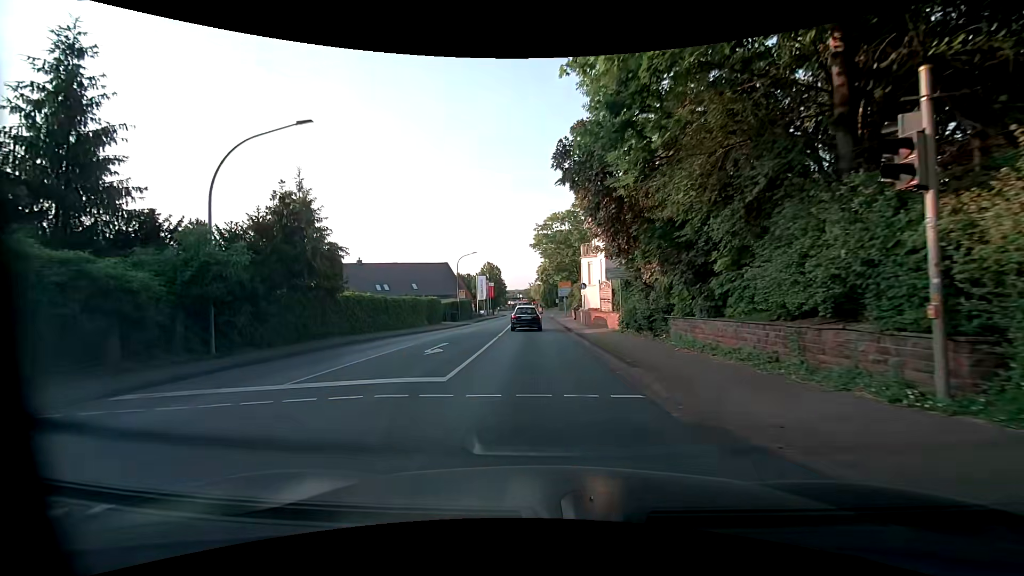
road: primary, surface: asphalt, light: Day
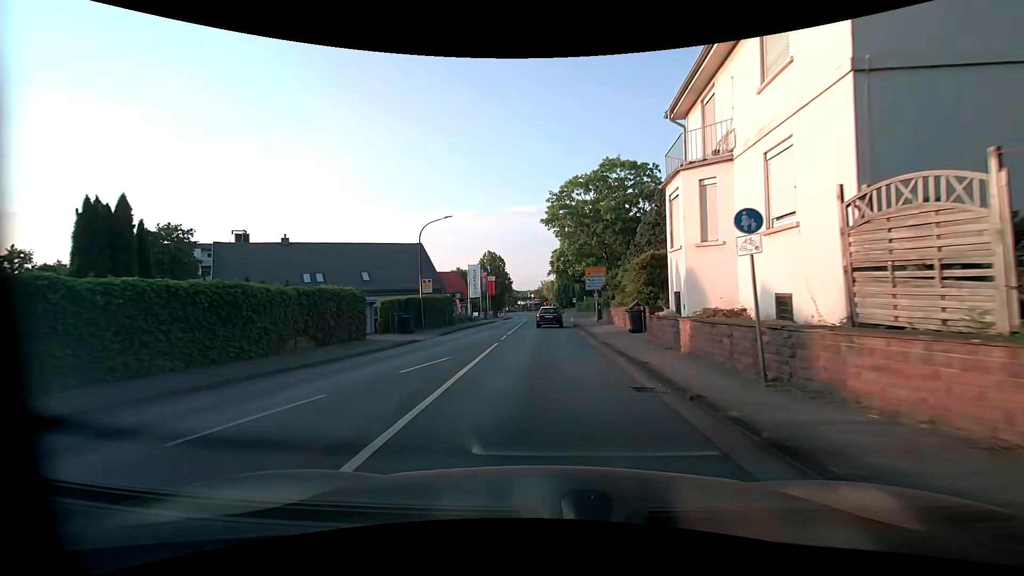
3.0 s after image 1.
(-0.7, +23.8) m; -2°
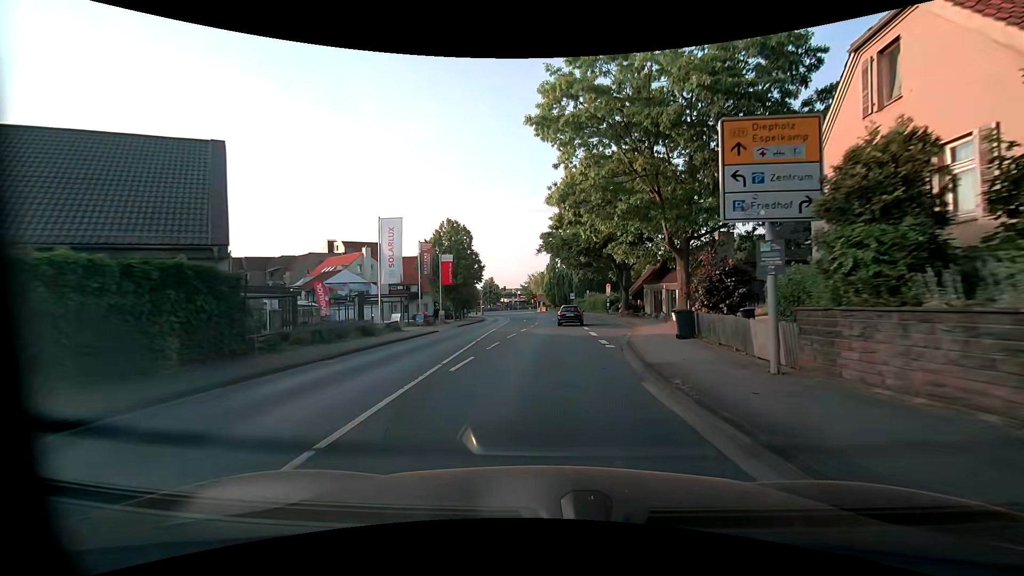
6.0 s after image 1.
(0.0, +31.6) m; +1°
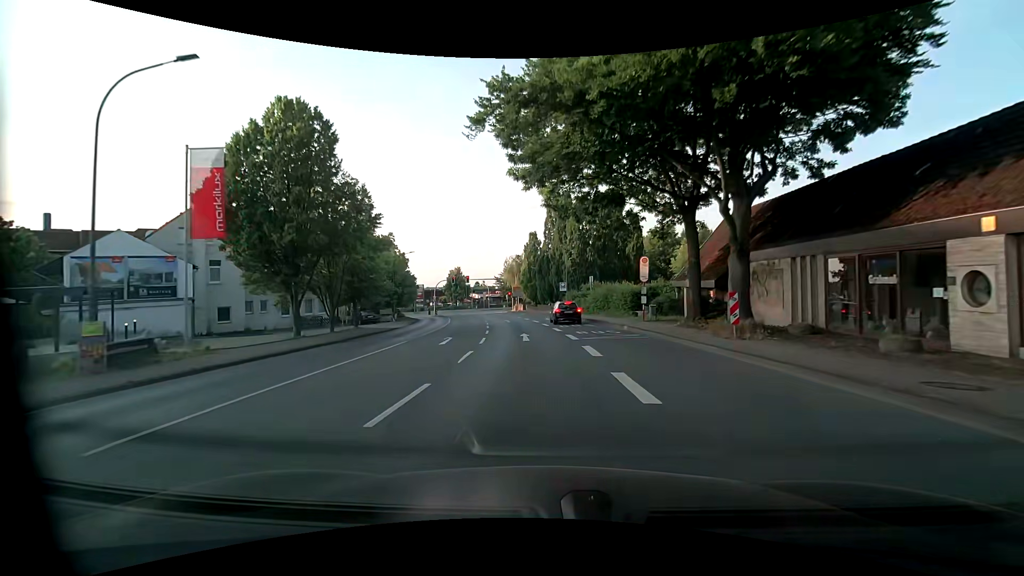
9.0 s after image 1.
(+1.0, +34.6) m; +2°
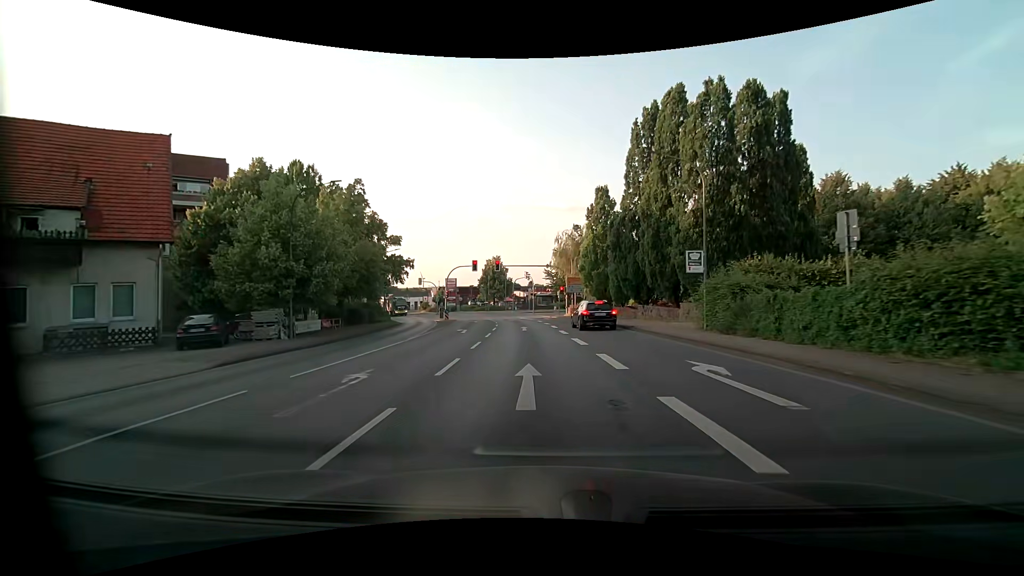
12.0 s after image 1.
(-1.7, +32.4) m; -7°
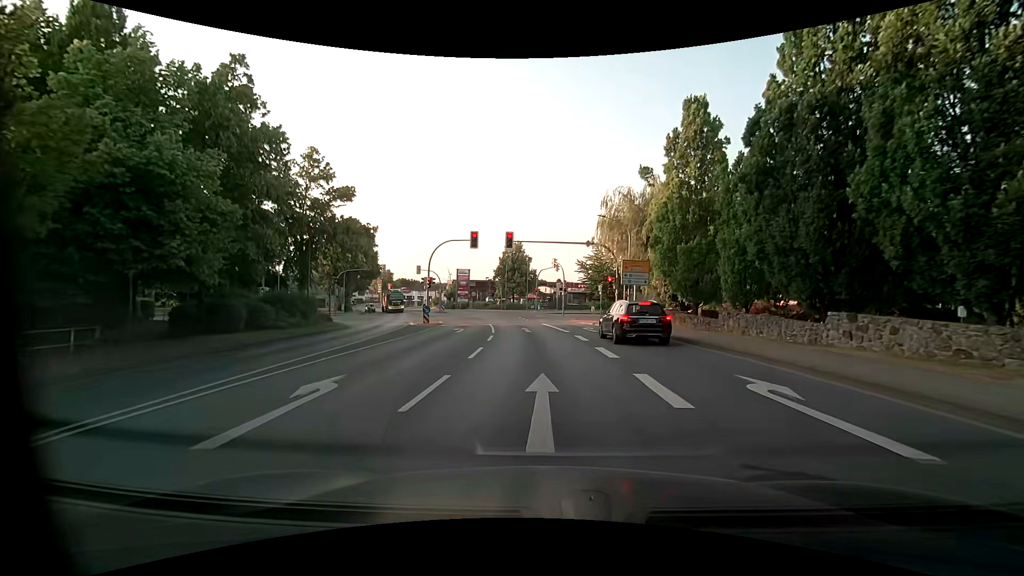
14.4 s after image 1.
(-0.5, +21.5) m; -3°
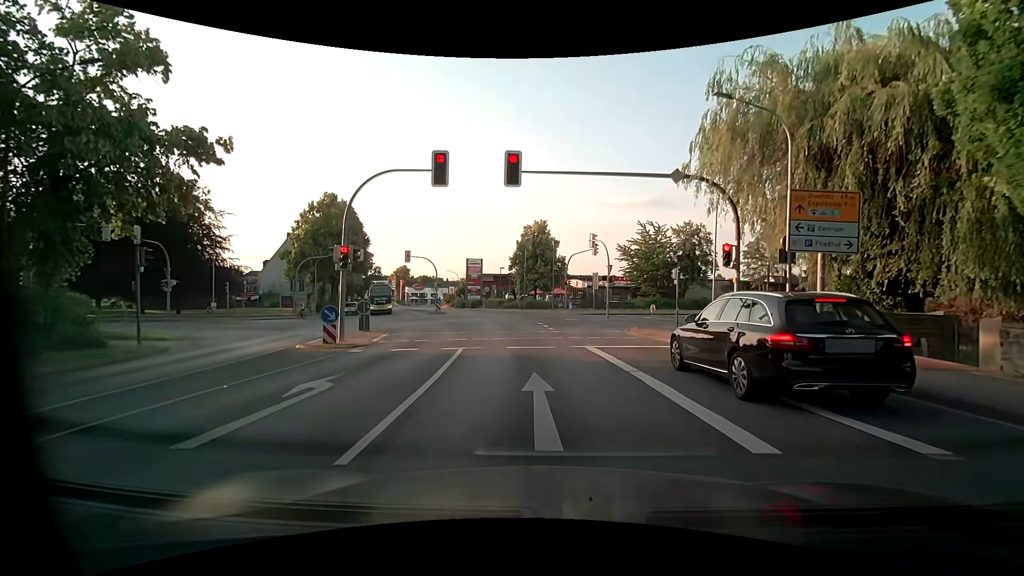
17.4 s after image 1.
(-0.4, +19.7) m; -4°
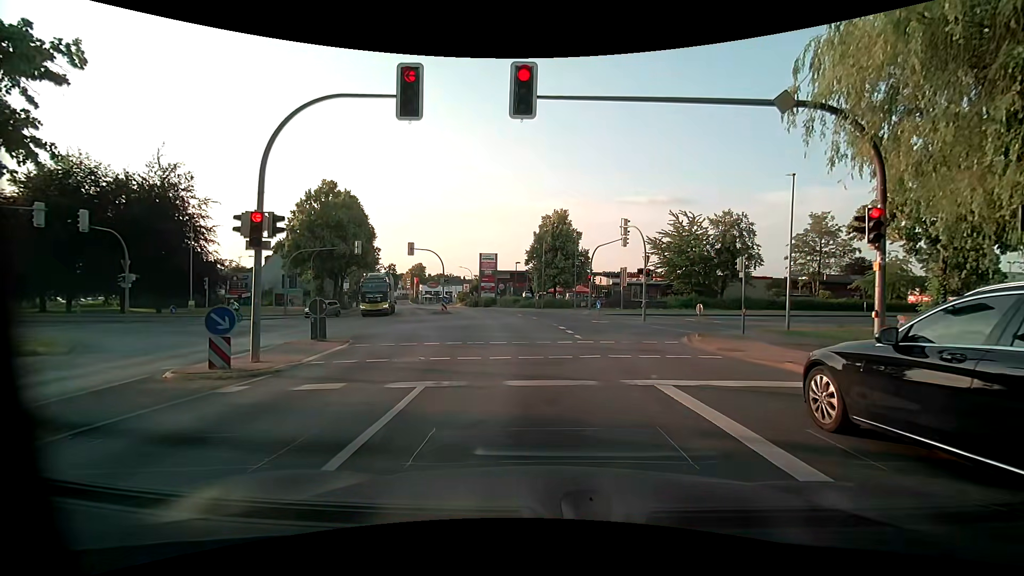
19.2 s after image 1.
(-0.1, +6.5) m; -1°
(0, +10) (-1, +20) (-2, +30) (-4, +40) (-6, +49) (-9, +59) (-12, +69) (-15, +78) (-19, +87) (-22, +97) m
